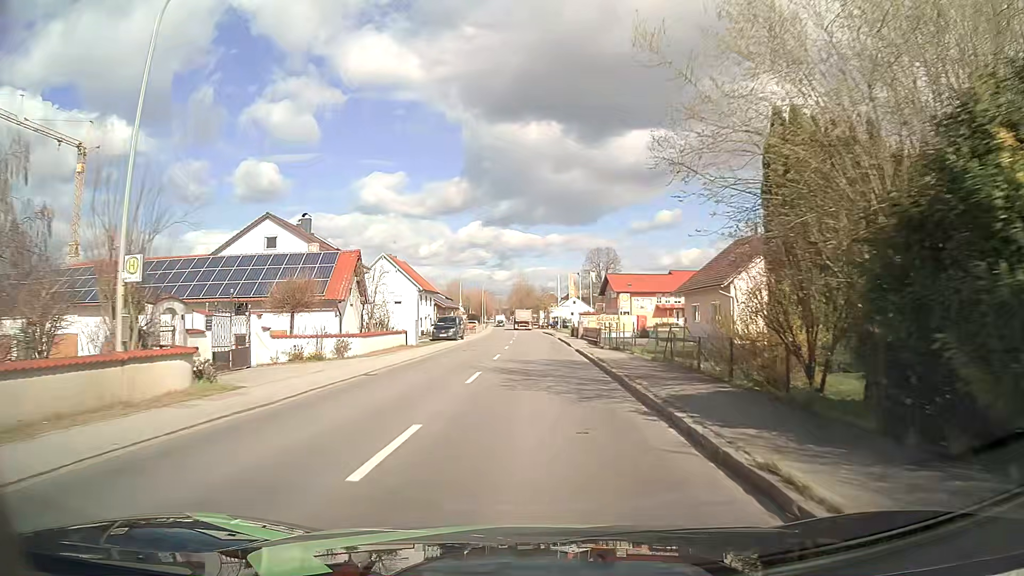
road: primary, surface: asphalt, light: Day
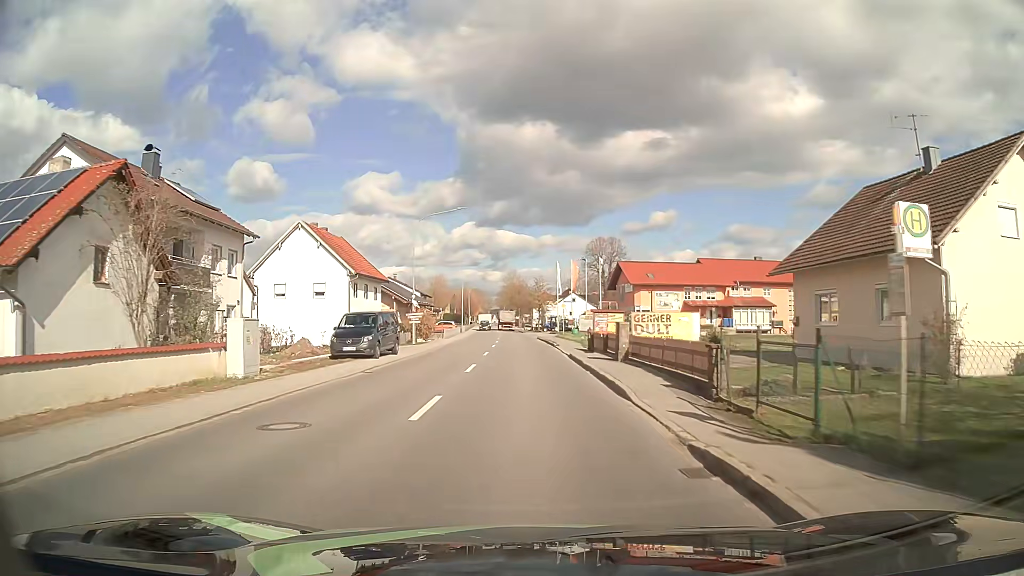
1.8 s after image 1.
(+0.1, +23.7) m; +1°
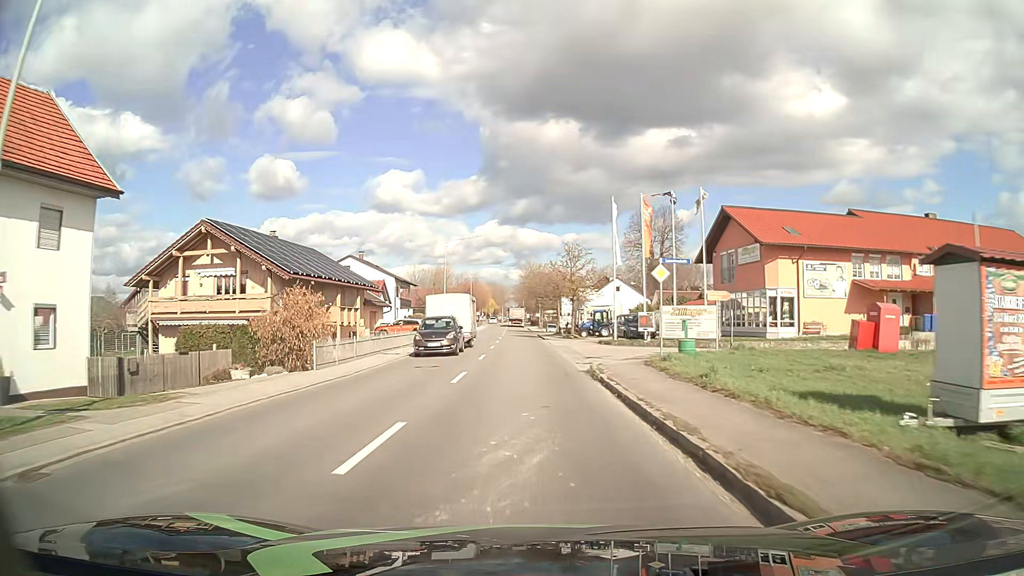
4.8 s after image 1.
(-0.5, +39.5) m; -2°
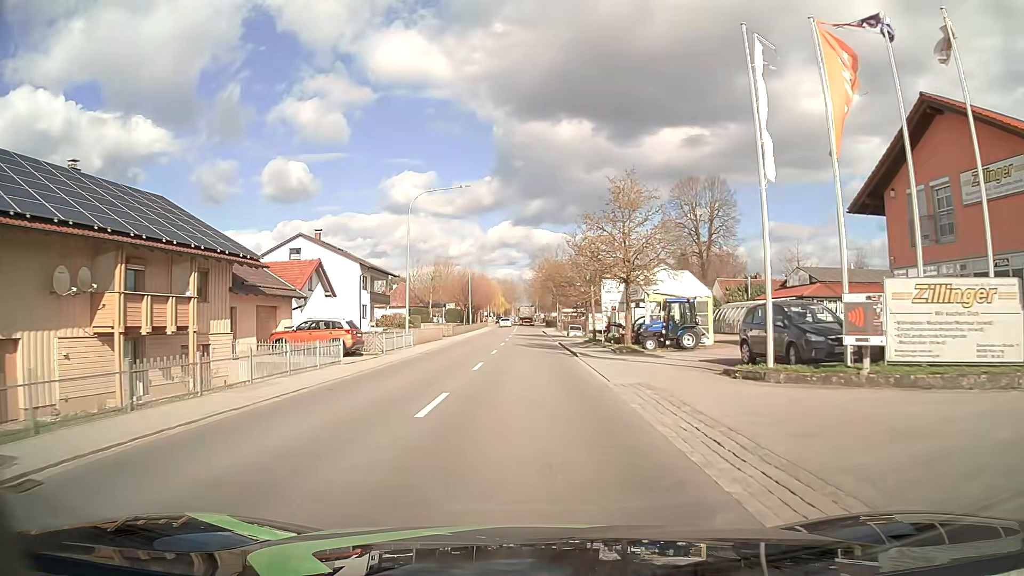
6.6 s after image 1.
(-0.3, +23.8) m; -1°
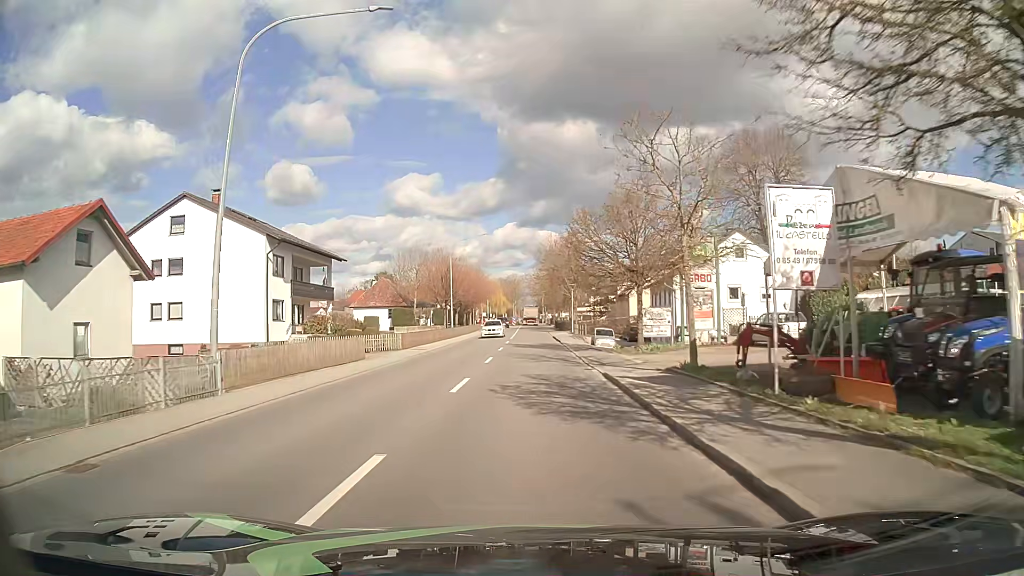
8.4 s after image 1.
(-0.1, +23.7) m; -1°
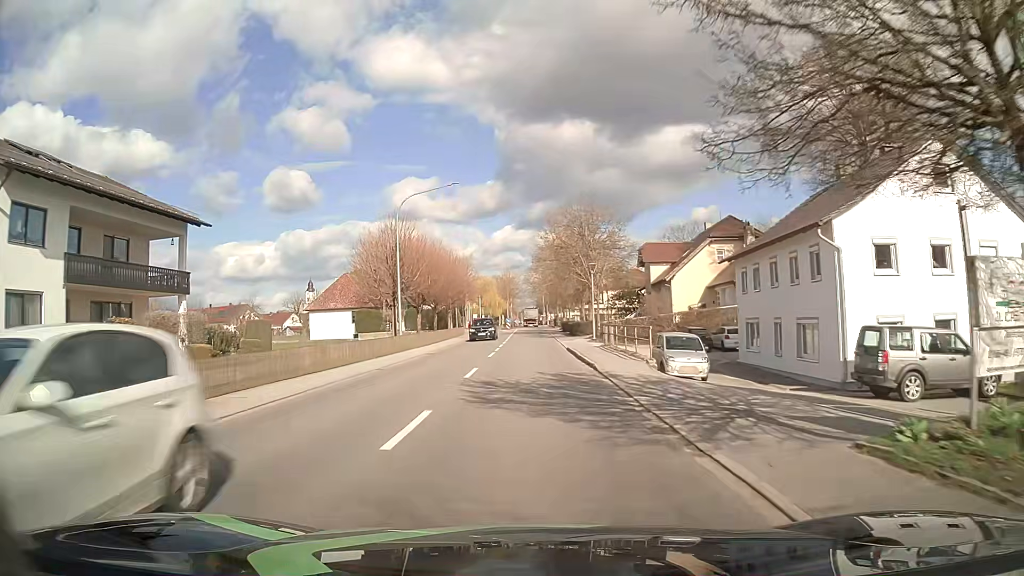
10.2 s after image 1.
(+0.1, +23.7) m; +1°
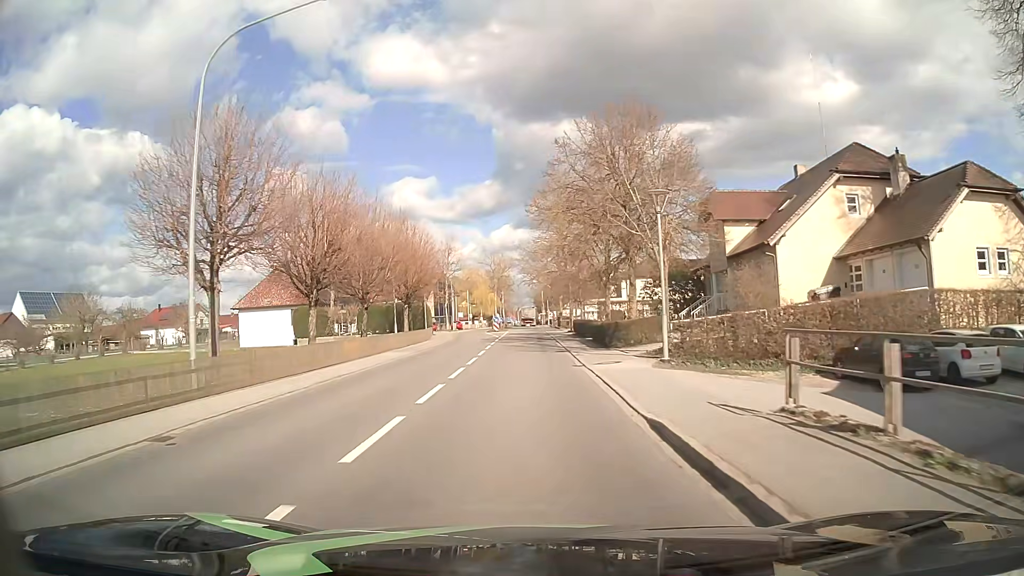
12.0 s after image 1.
(-0.1, +23.7) m; 0°
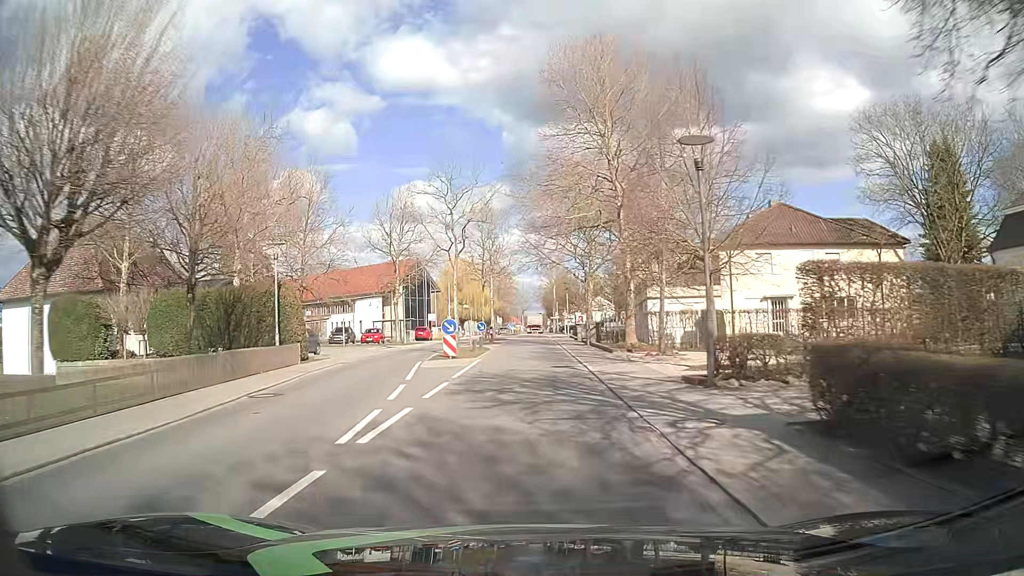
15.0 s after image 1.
(-0.5, +39.5) m; -1°
(0, +10) (0, +20) (0, +30) (0, +40) (0, +50) (0, +60) (0, +70) (0, +80) (0, +90) (+1, +100) m
